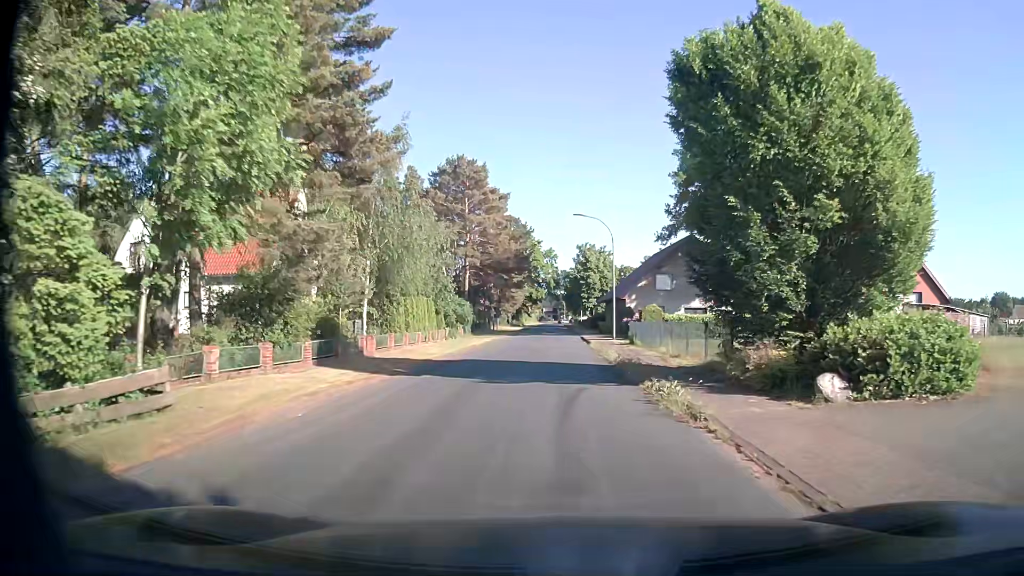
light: Day
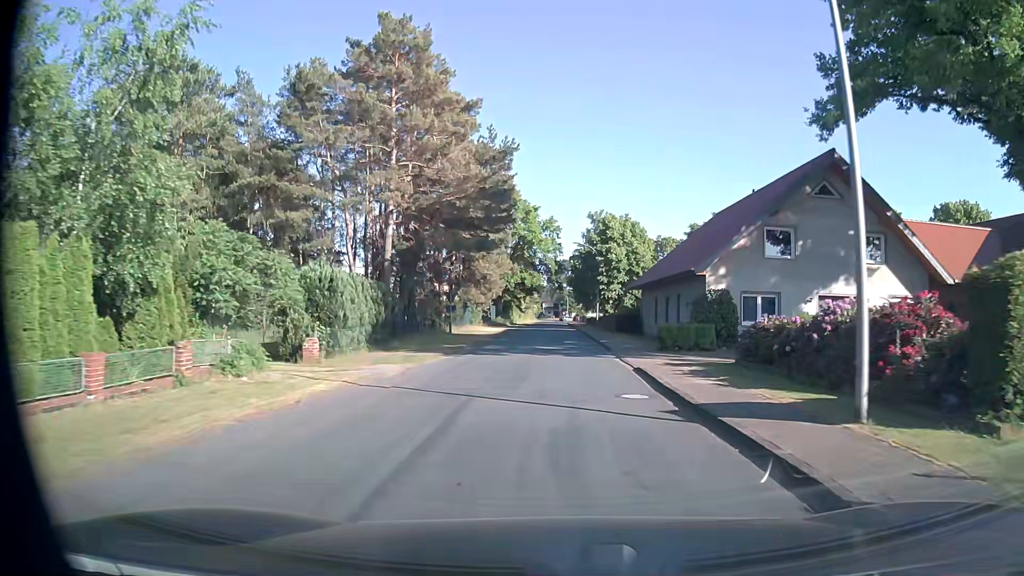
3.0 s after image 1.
(-0.3, +32.2) m; -1°
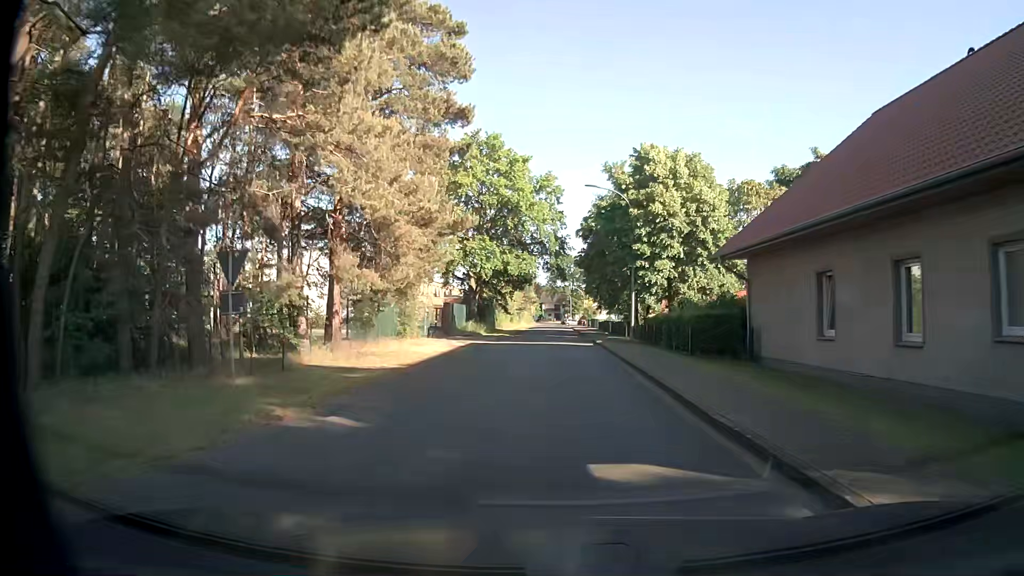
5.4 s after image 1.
(+0.1, +26.9) m; 0°
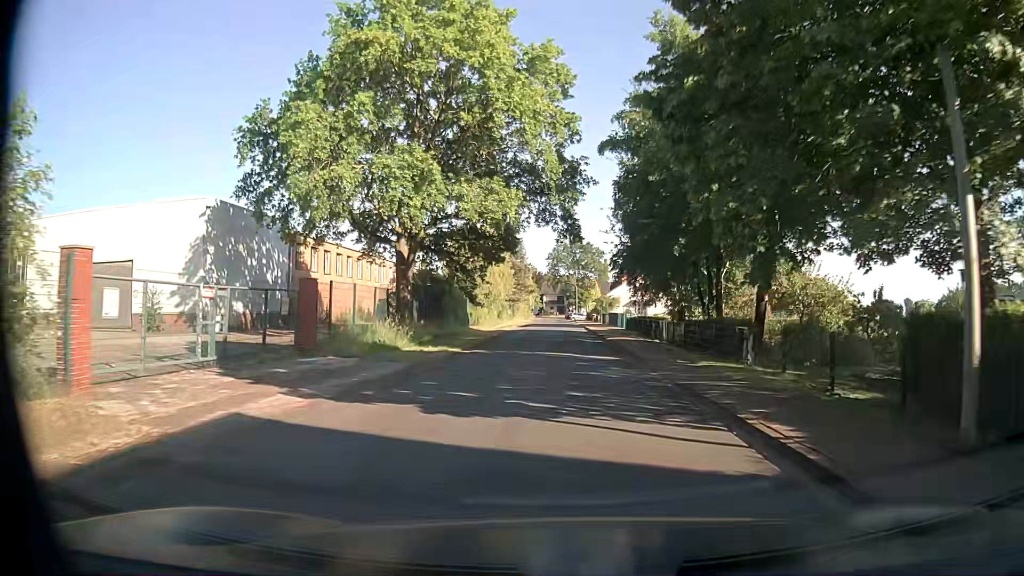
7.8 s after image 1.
(0.0, +26.3) m; -1°
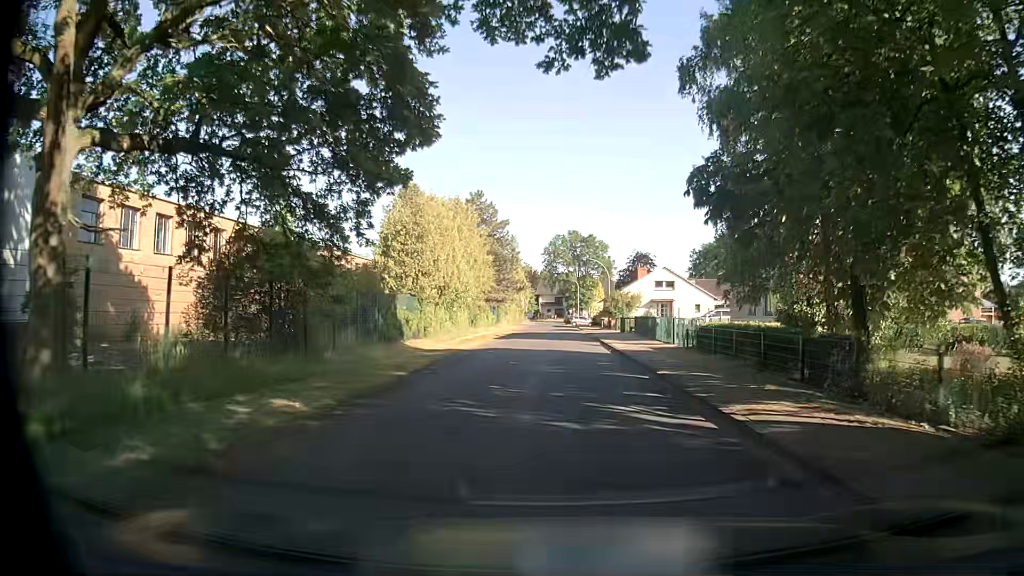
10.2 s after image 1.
(+0.2, +22.0) m; +1°
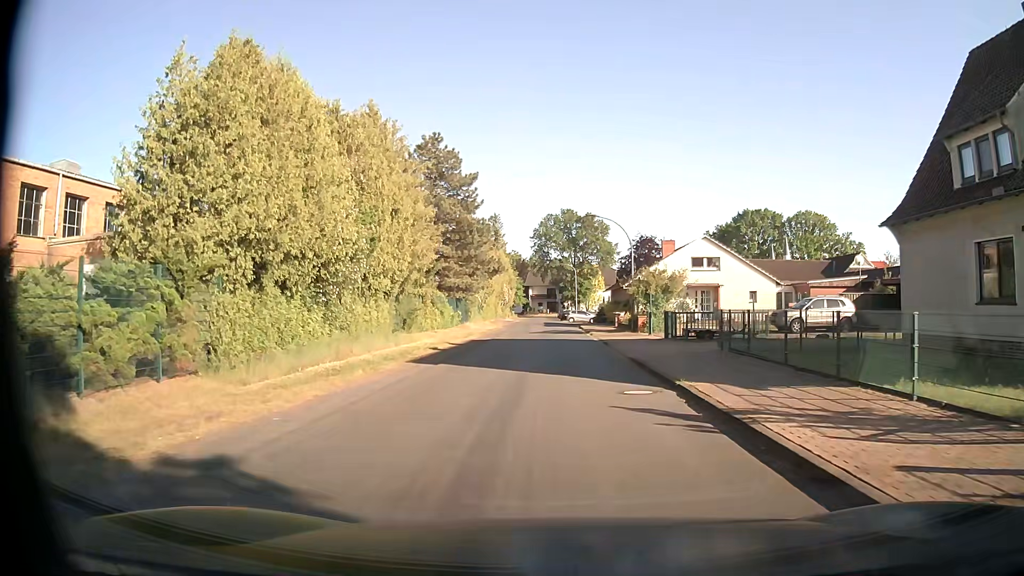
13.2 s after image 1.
(+0.2, +22.4) m; +1°
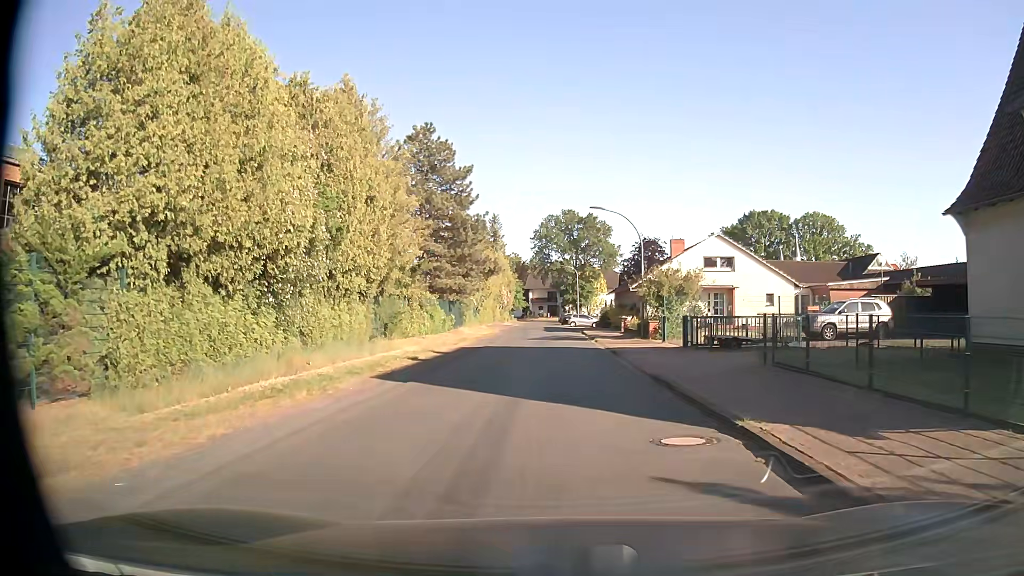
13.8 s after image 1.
(0.0, +3.7) m; 0°
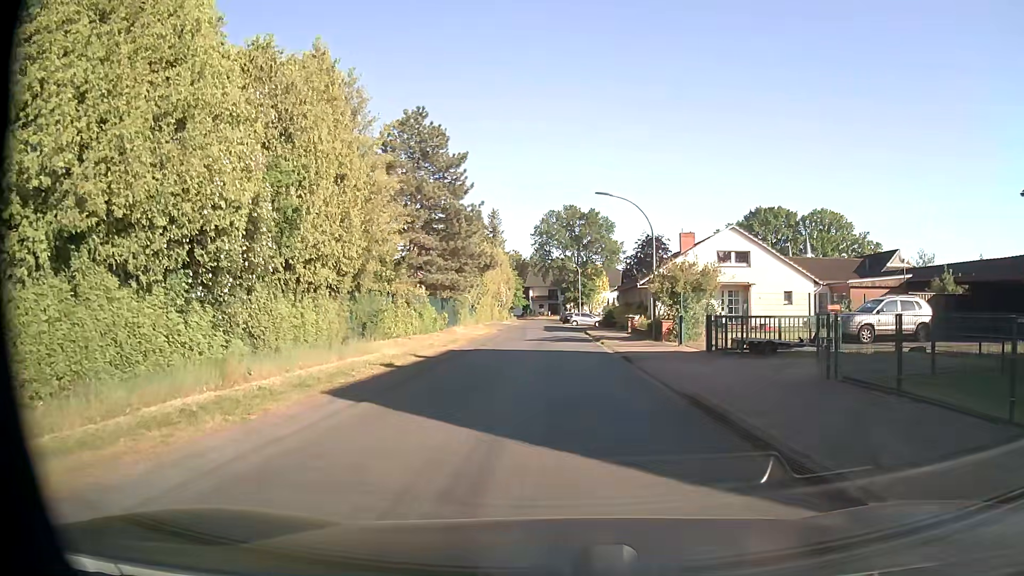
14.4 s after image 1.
(0.0, +3.4) m; 0°
